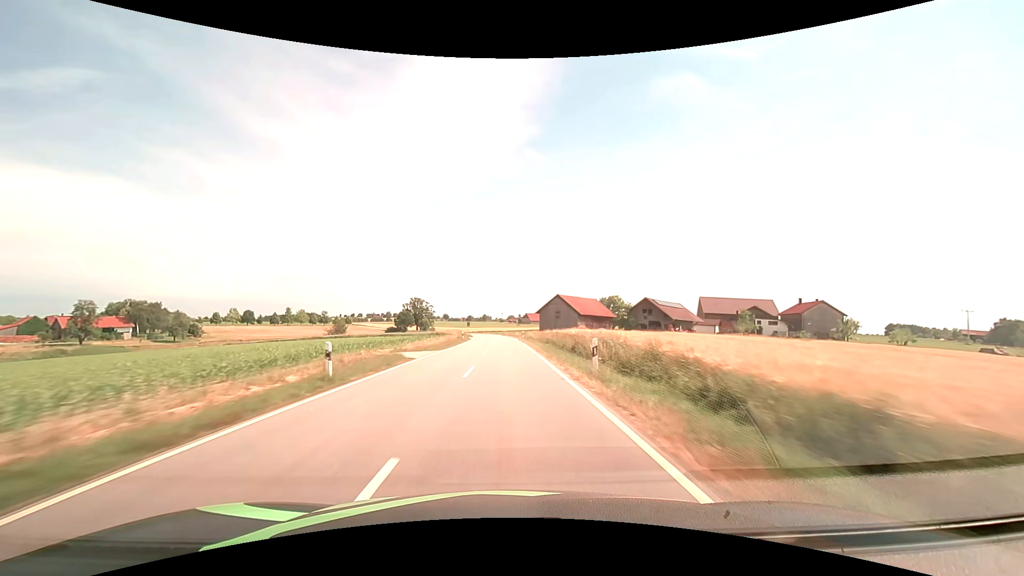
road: tertiary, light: Day
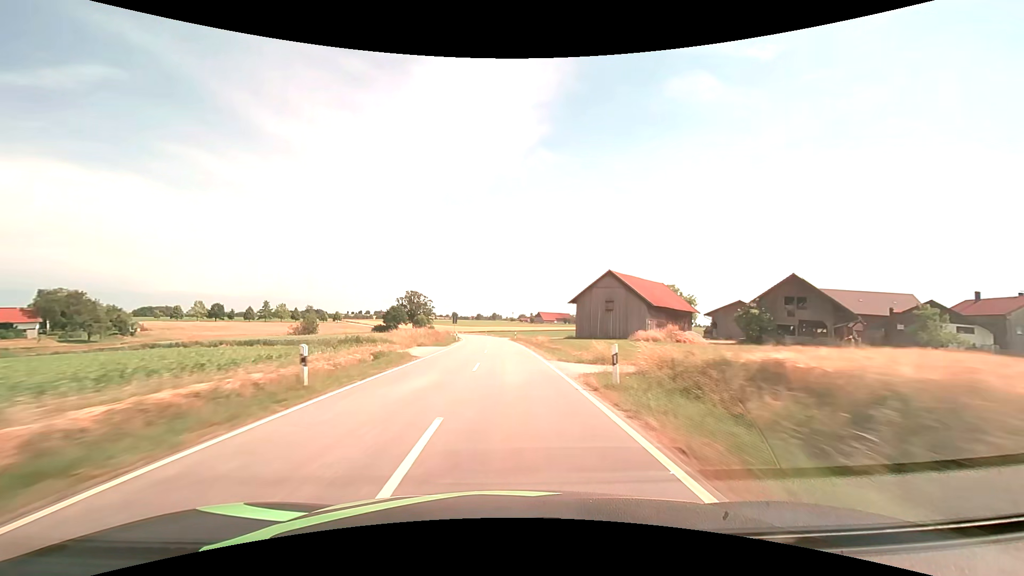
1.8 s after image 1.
(-0.4, +46.4) m; -1°
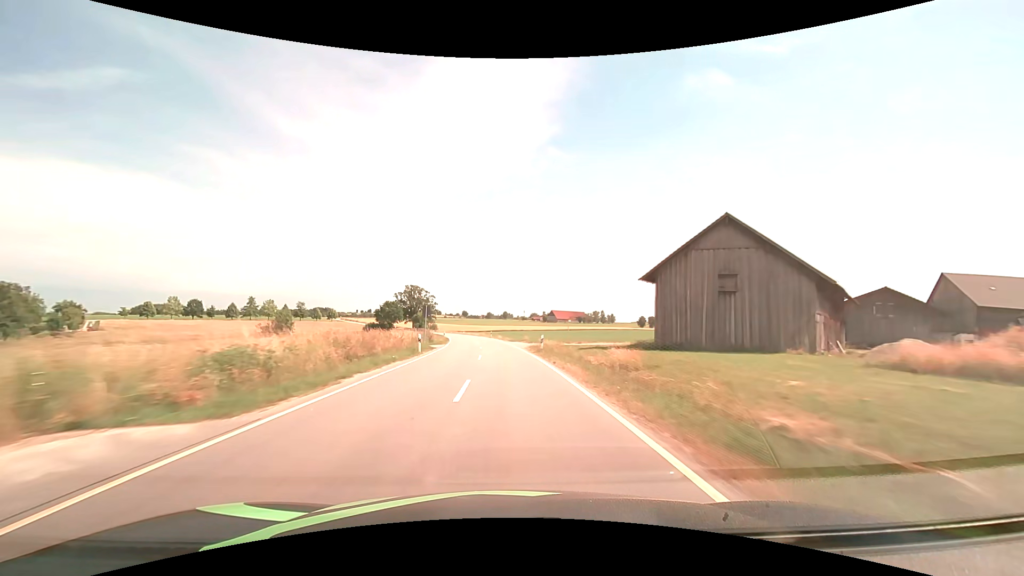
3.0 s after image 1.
(-0.3, +30.9) m; -1°
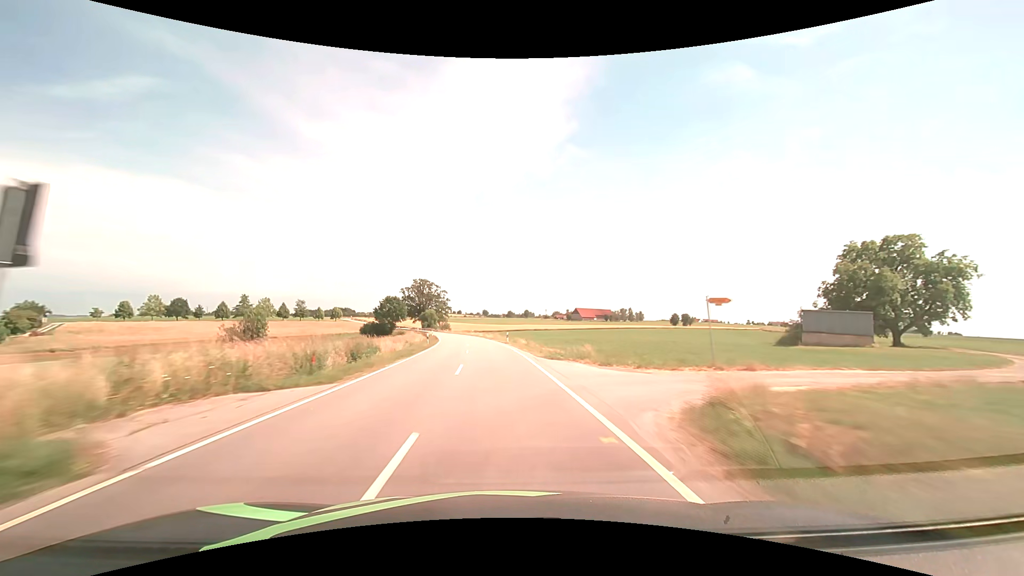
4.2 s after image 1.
(-0.5, +31.0) m; -2°
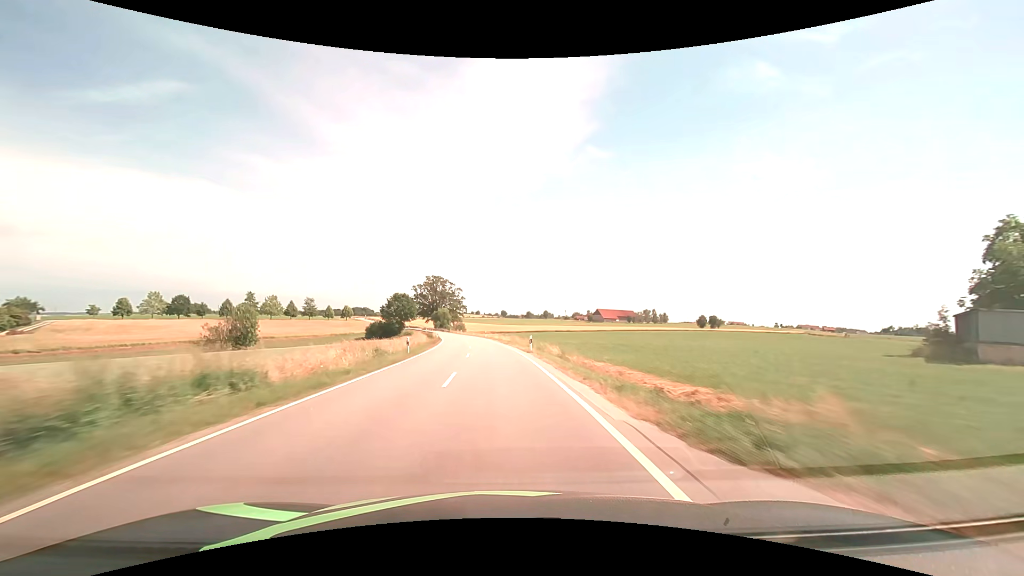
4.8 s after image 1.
(-0.3, +15.5) m; -2°
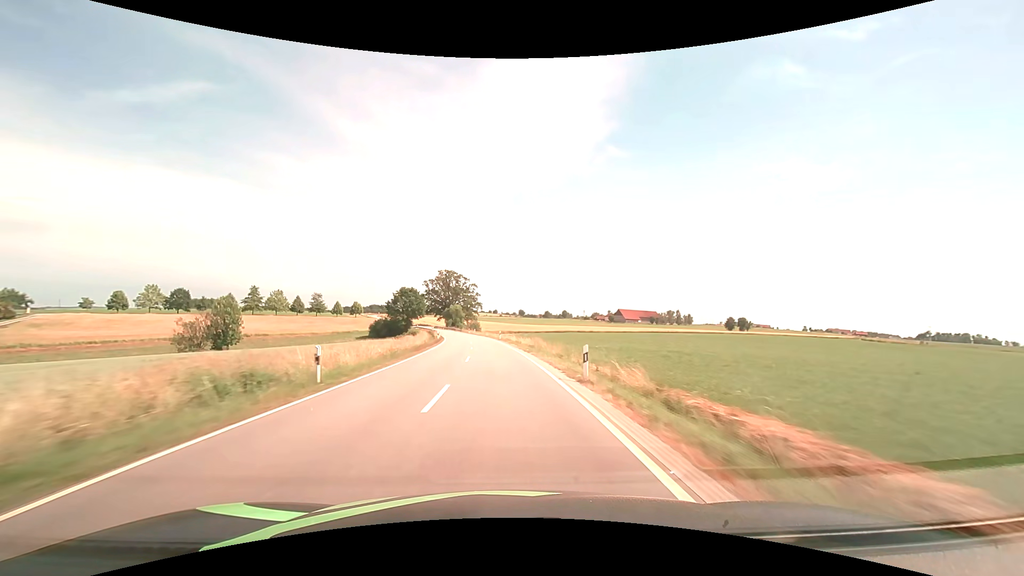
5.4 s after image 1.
(-0.2, +15.5) m; -2°
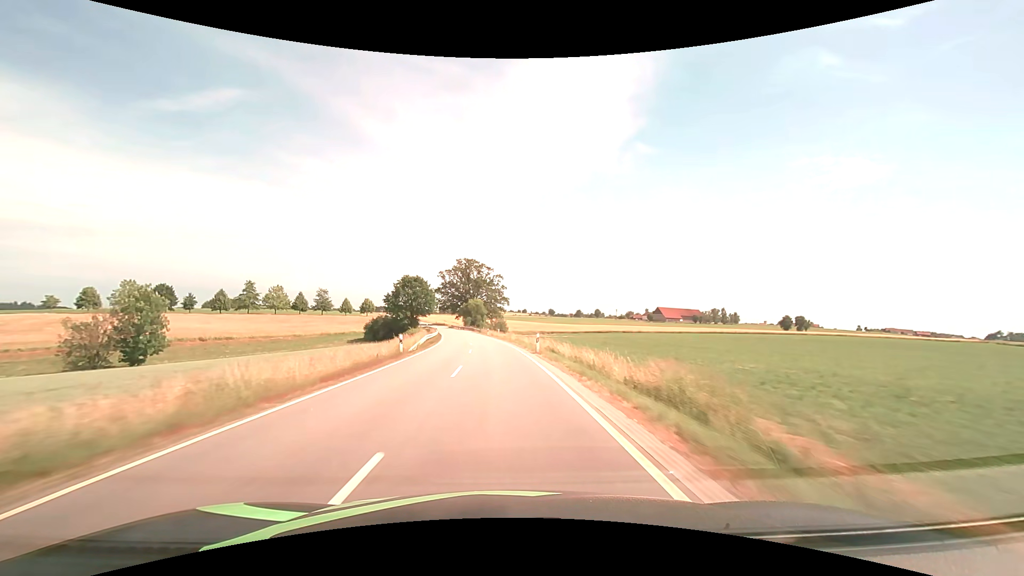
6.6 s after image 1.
(-0.9, +31.0) m; -3°
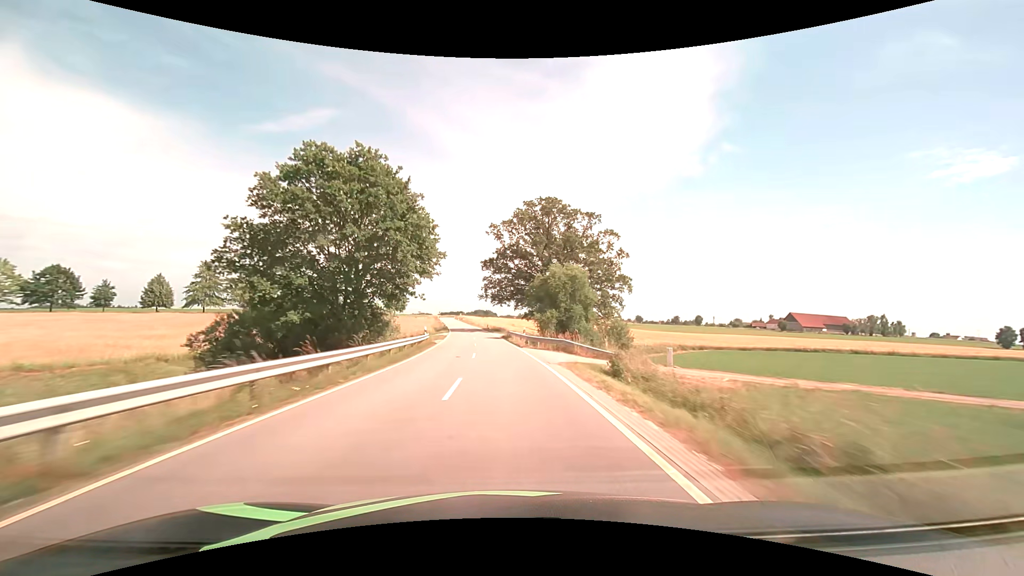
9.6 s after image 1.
(-6.1, +77.3) m; -9°
(0, +10) (0, +20) (-1, +30) (-1, +40) (-2, +50) (-3, +60) (-4, +70) (-5, +80) (-7, +90) (-8, +100) m
